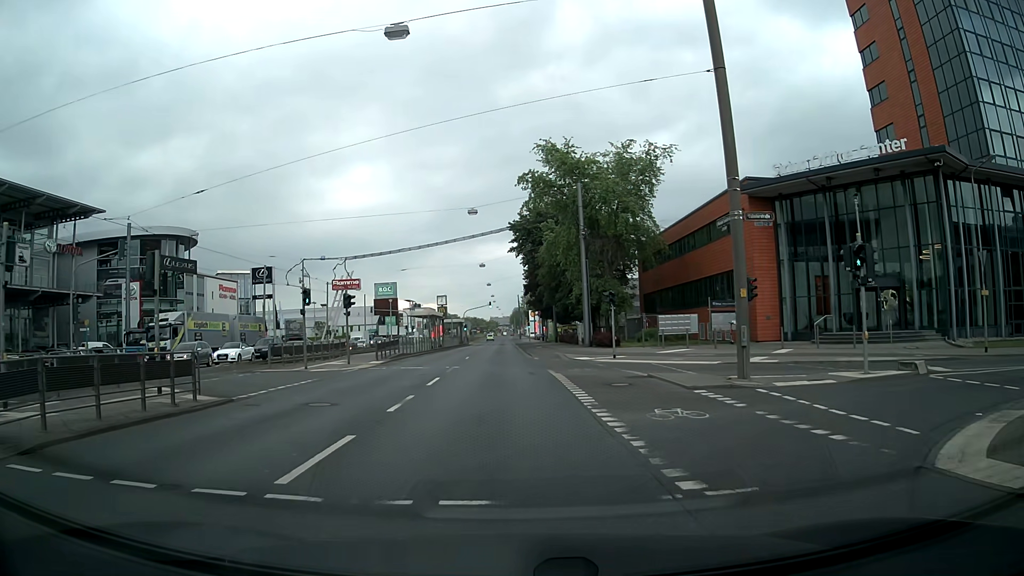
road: primary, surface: asphalt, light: Day
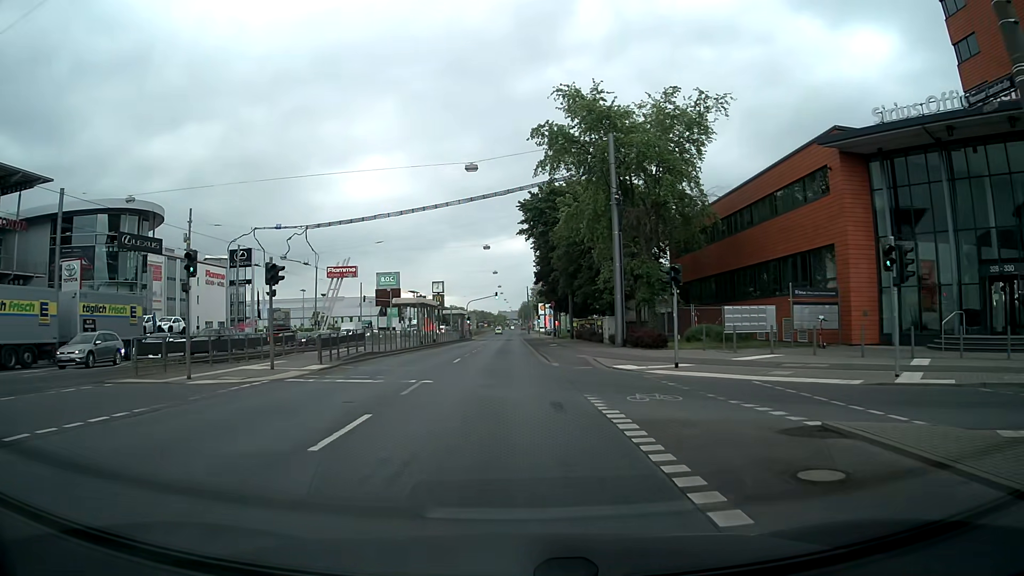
(+0.1, +11.2) m; 0°
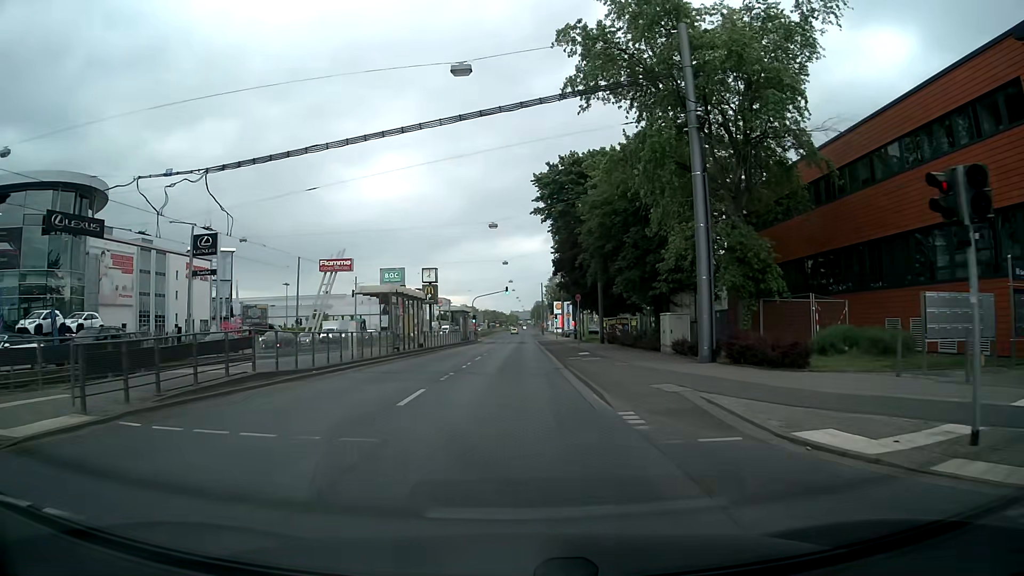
(-0.1, +14.1) m; -1°
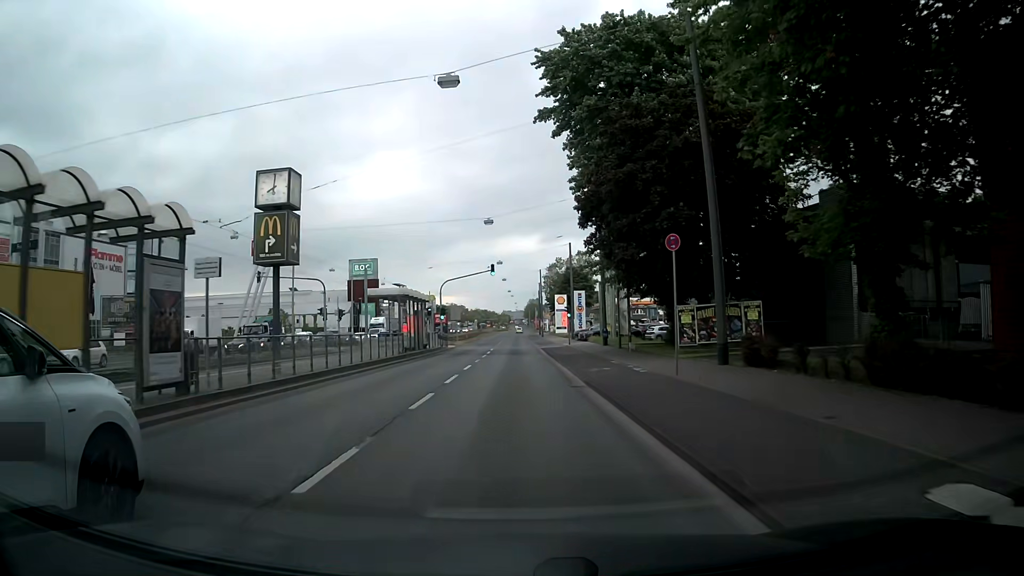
(-0.1, +30.3) m; +1°
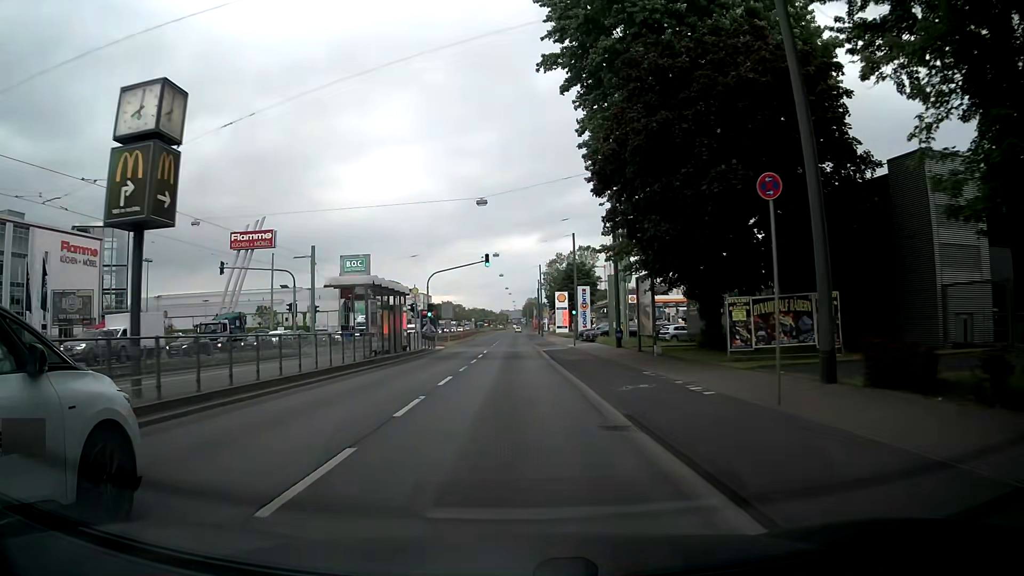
(-0.1, +7.1) m; 0°
(0, +10) (0, +20) (0, +30) (0, +40) (0, +50) (0, +60) (0, +70) (0, +80) (0, +90) (0, +100) m
